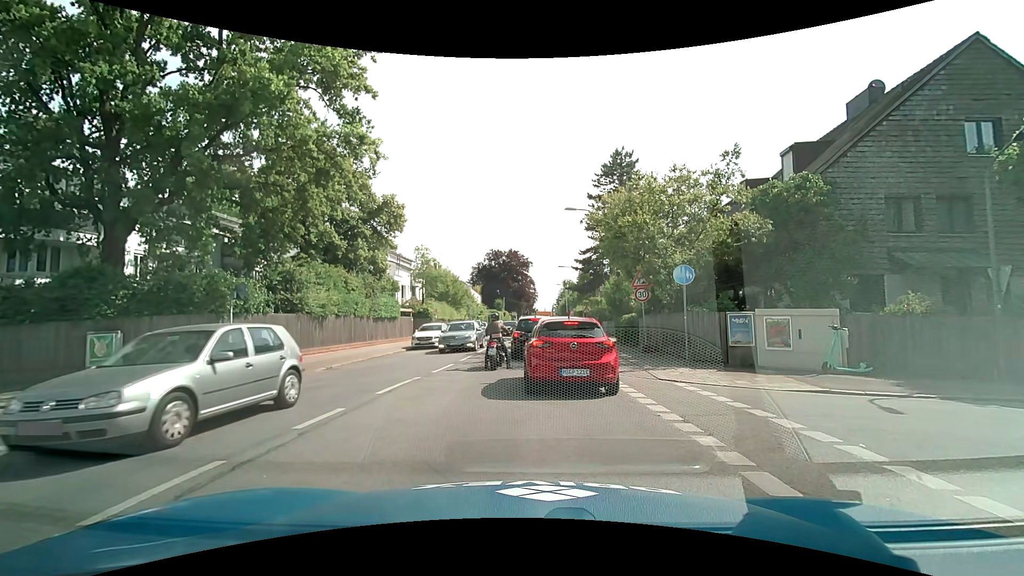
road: secondary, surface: asphalt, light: Day
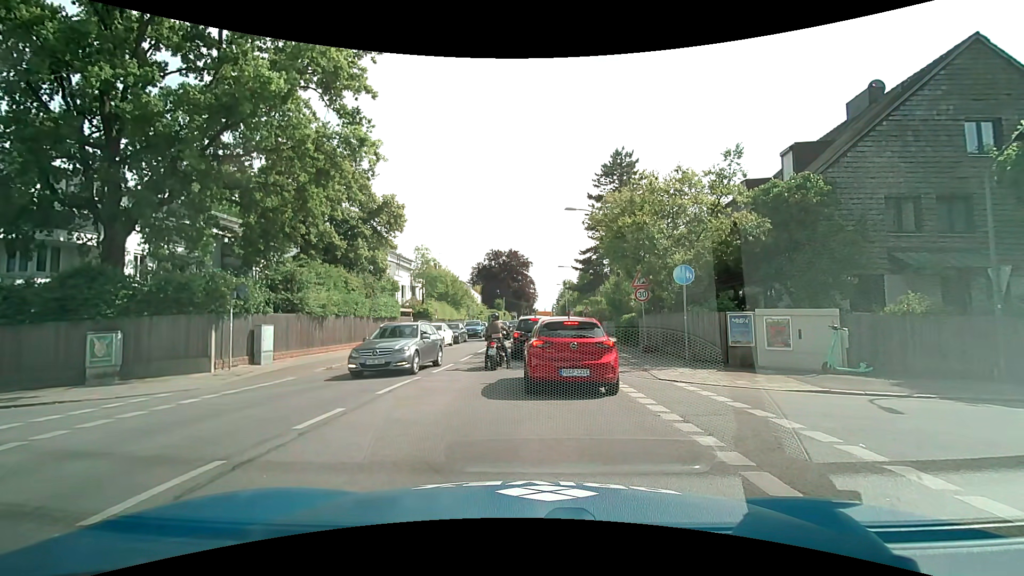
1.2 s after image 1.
(0.0, 0.0) m; 0°
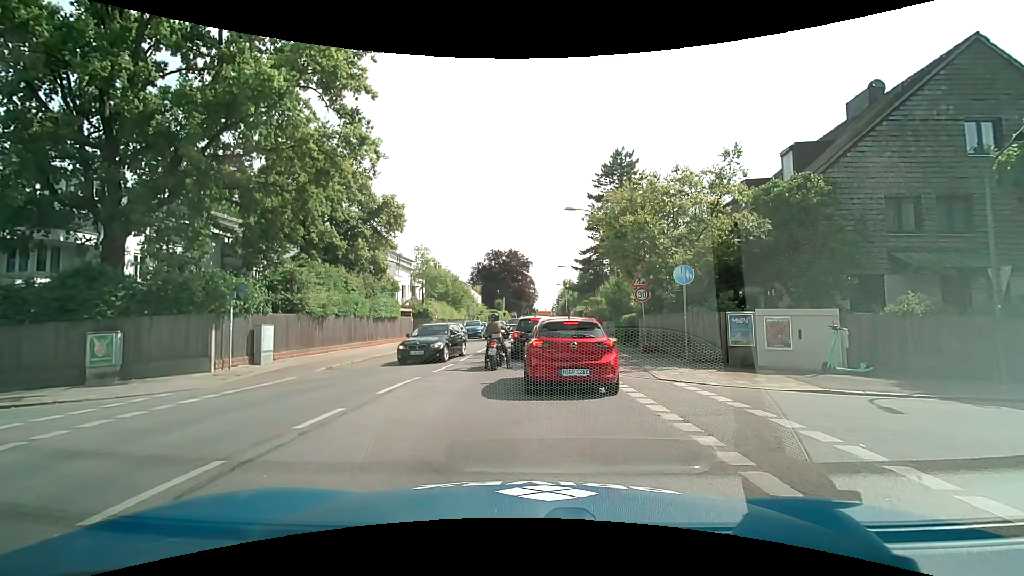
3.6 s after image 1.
(0.0, 0.0) m; 0°
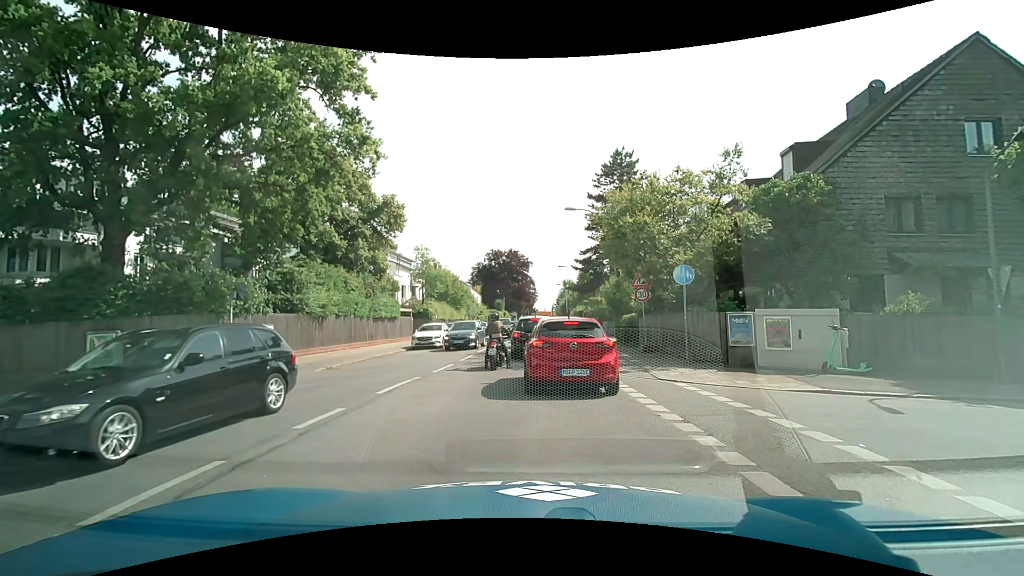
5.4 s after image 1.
(0.0, 0.0) m; 0°
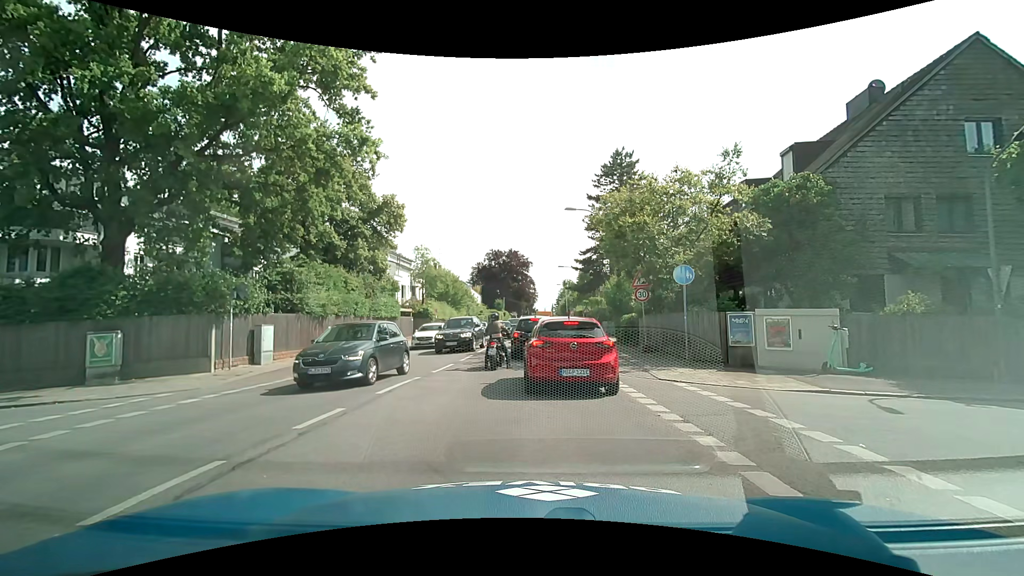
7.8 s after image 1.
(0.0, 0.0) m; 0°
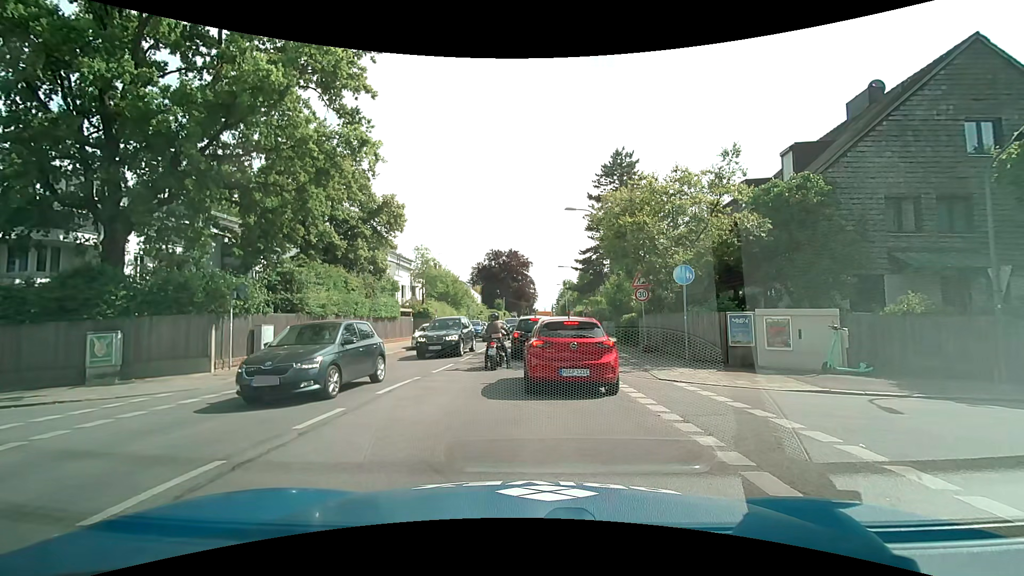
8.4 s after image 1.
(0.0, 0.0) m; 0°
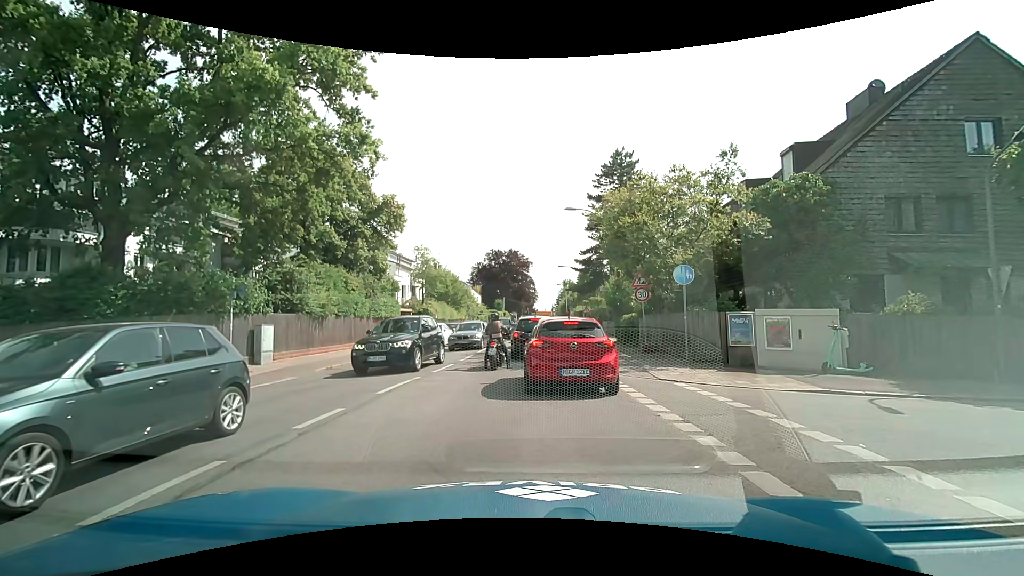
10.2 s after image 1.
(0.0, 0.0) m; 0°
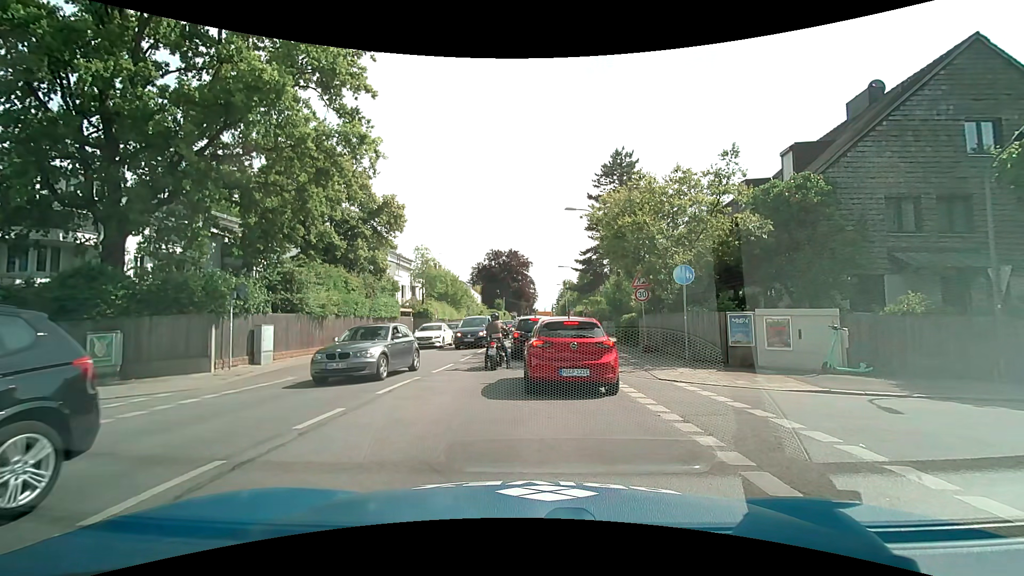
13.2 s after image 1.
(0.0, 0.0) m; 0°
(0, +10) (0, +20) (0, +30) (0, +40) (0, +50) (+1, +60) (+1, +70) (+1, +80) (+2, +90) (+2, +100) m
